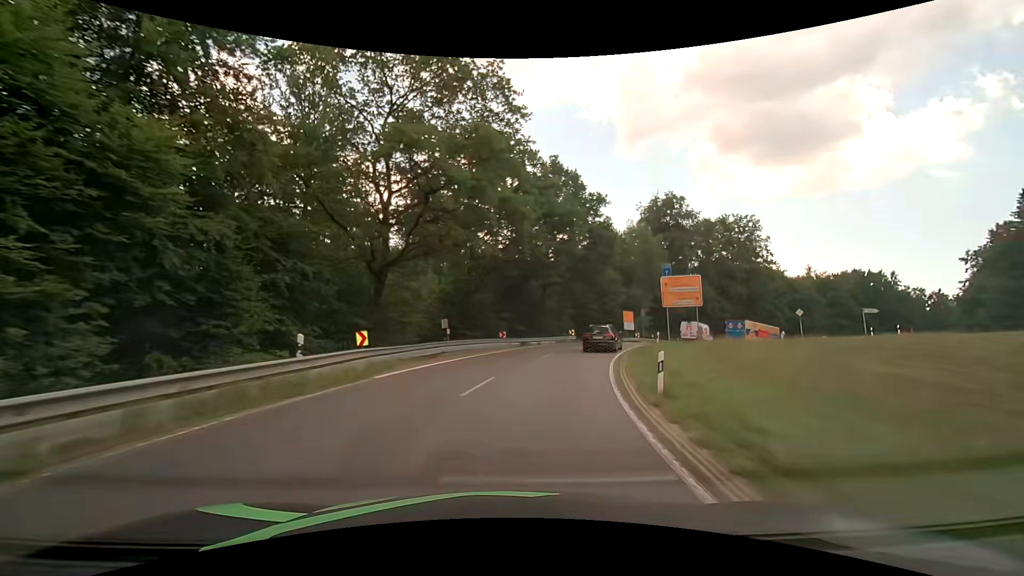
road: secondary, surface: asphalt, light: Day
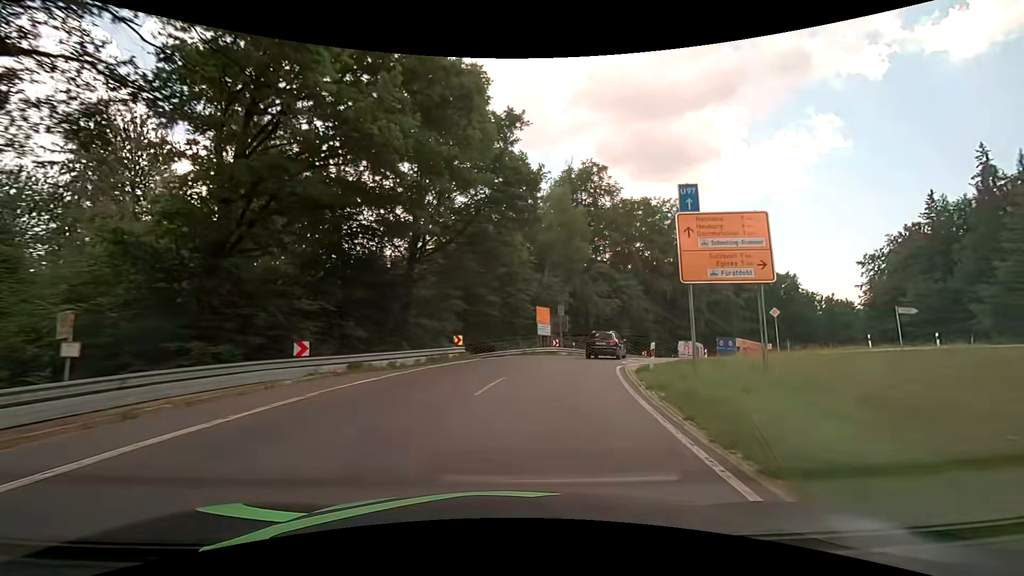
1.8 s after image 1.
(+2.4, +21.9) m; +14°
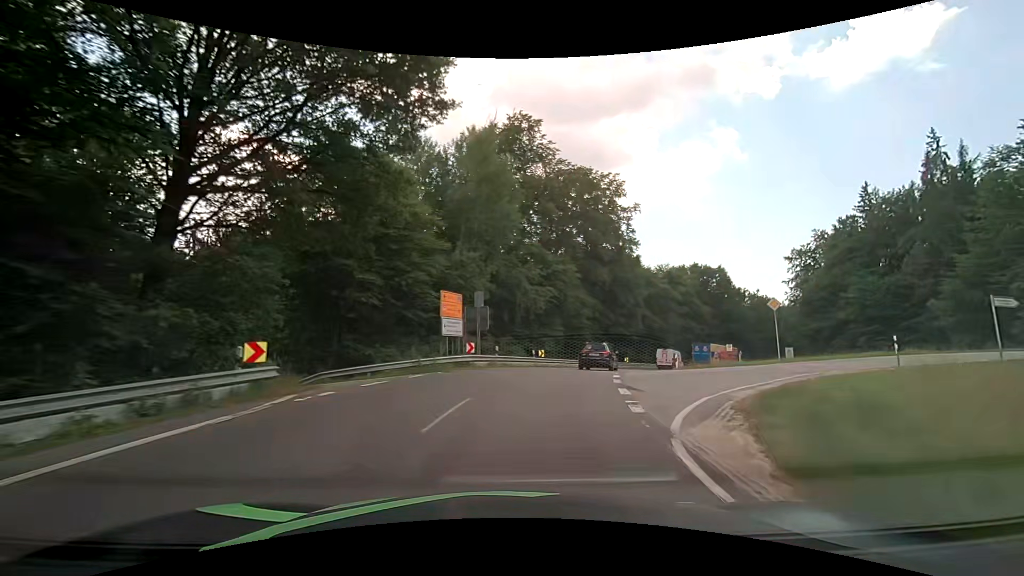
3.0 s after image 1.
(+1.0, +14.5) m; +9°
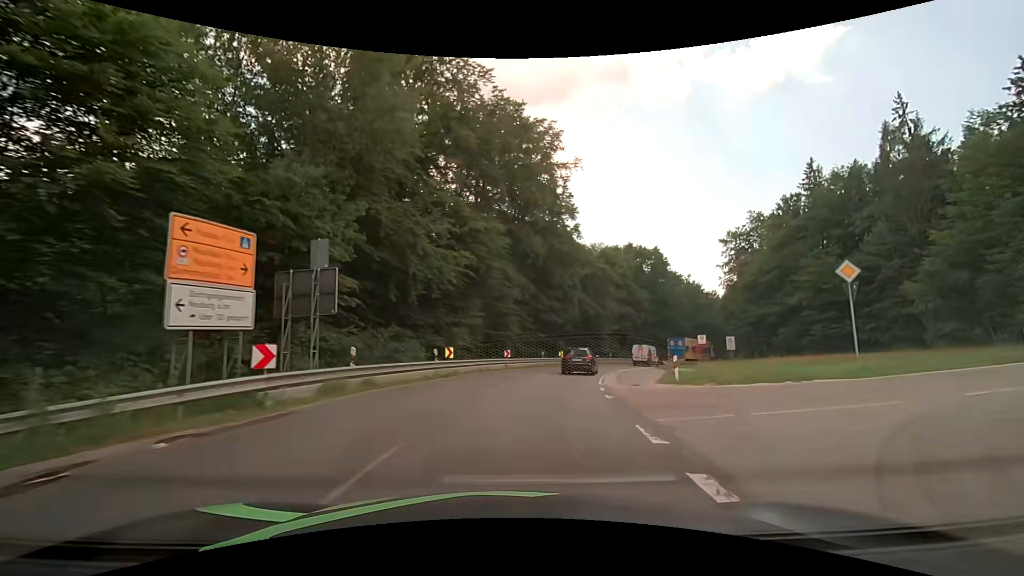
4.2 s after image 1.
(+1.1, +14.7) m; +9°
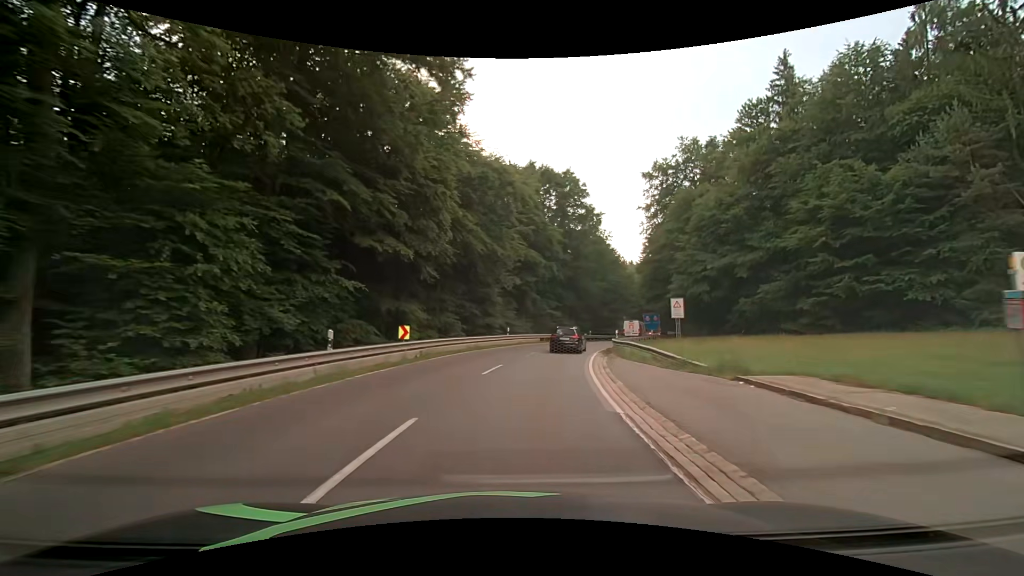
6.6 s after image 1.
(+4.5, +31.6) m; +15°
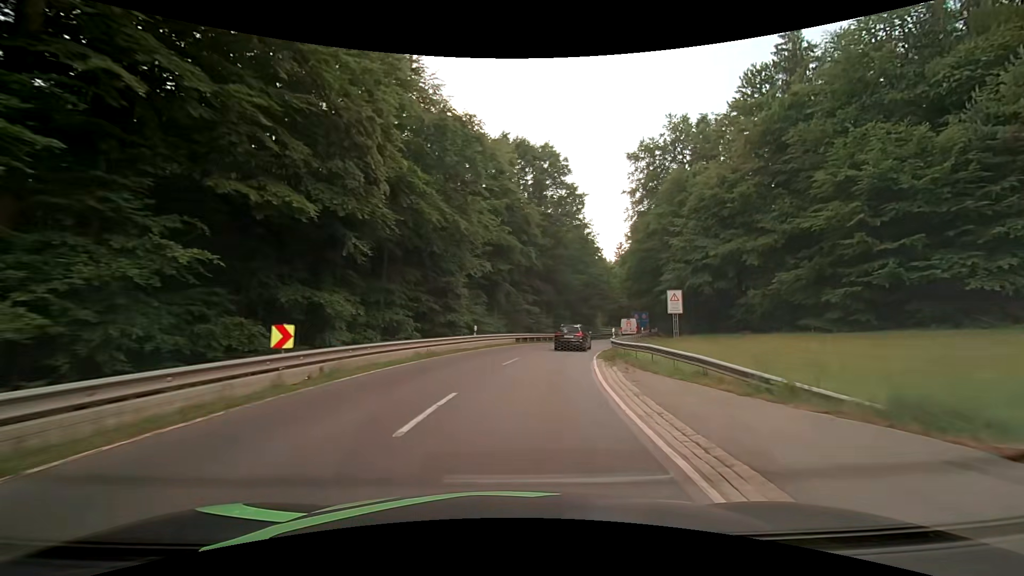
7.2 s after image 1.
(+0.2, +8.4) m; +2°
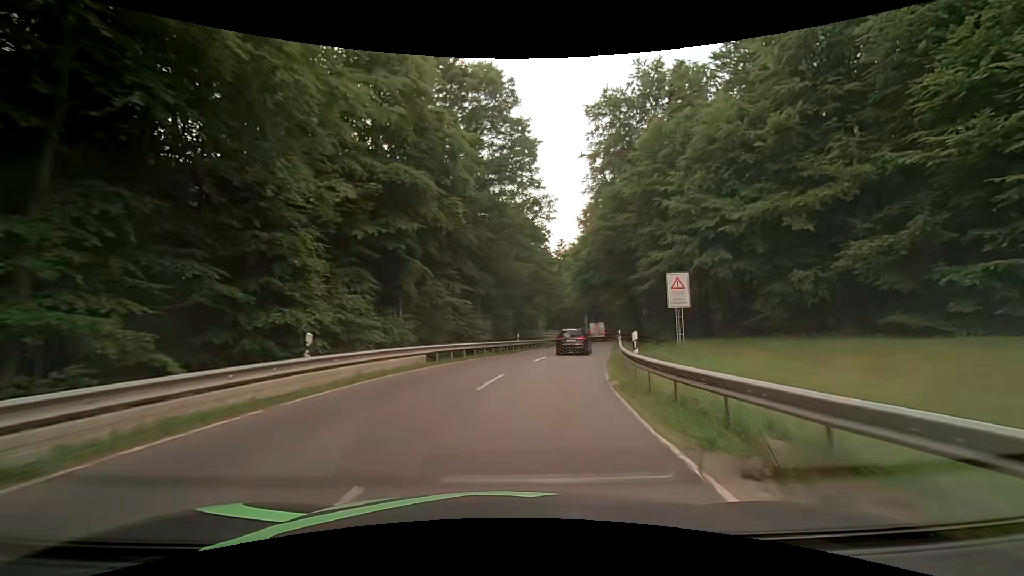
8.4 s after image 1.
(+1.1, +16.9) m; +7°
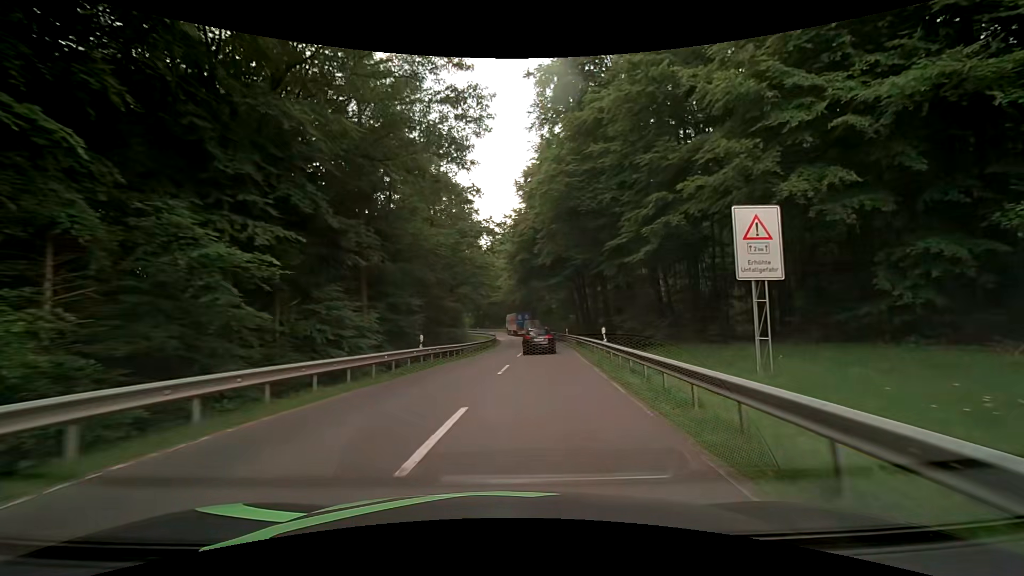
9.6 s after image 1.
(+1.5, +17.0) m; +9°
(0, +10) (+1, +20) (+2, +30) (+3, +40) (+4, +50) (+4, +60) (+4, +70) (+4, +80) (+4, +90) (+3, +100) m
